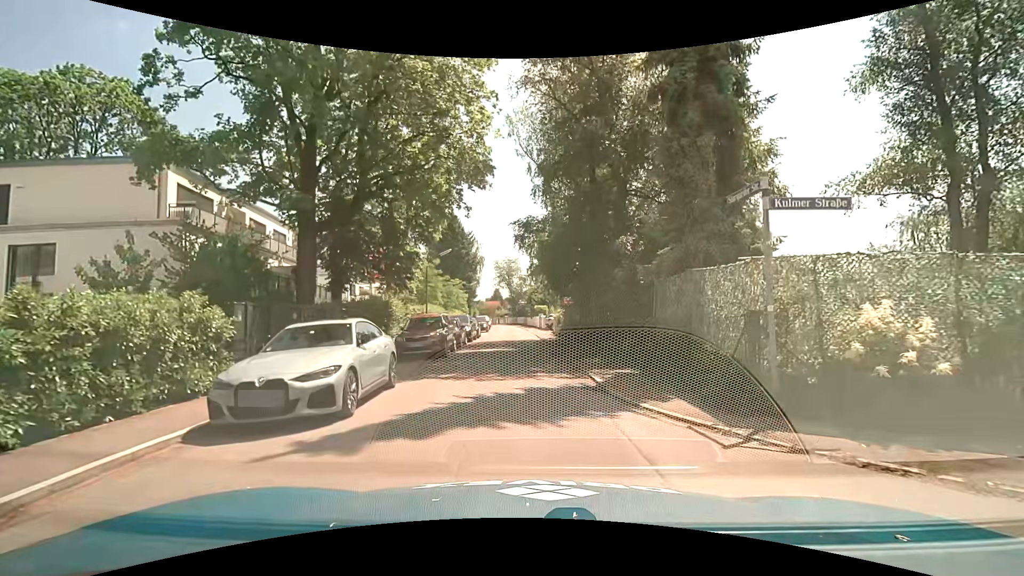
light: Day
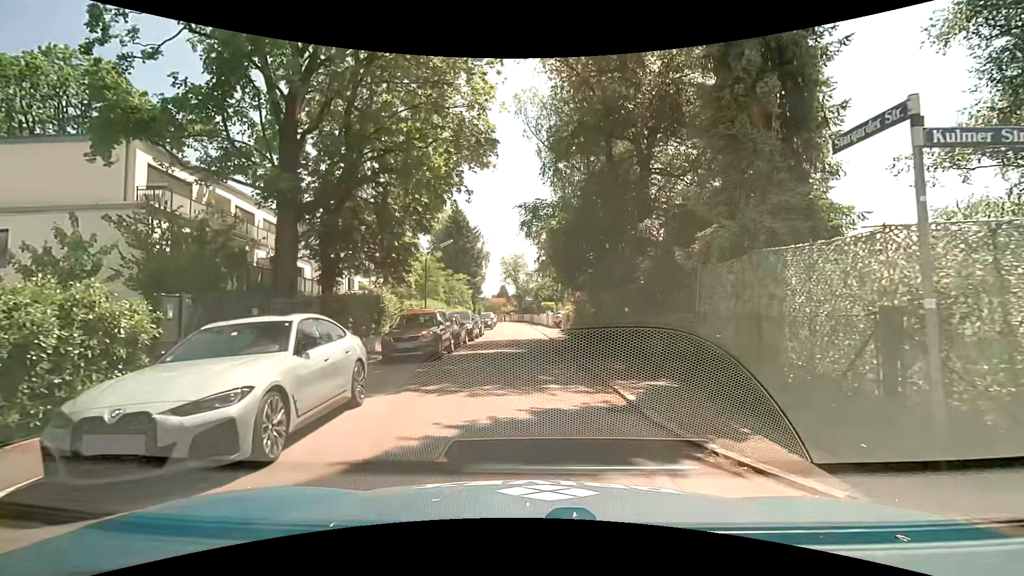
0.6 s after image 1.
(0.0, +2.5) m; 0°
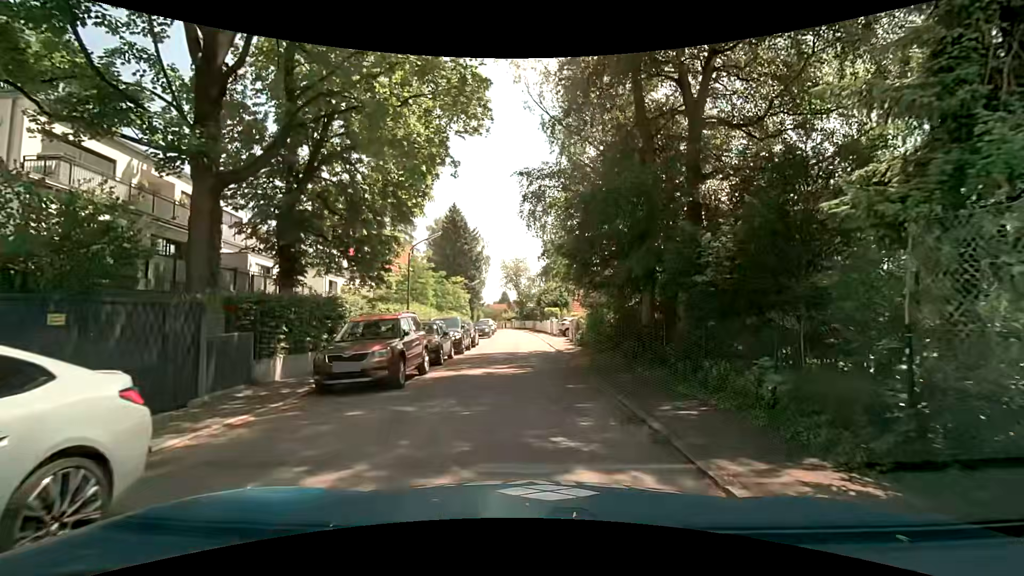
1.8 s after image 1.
(-0.1, +5.0) m; -1°
